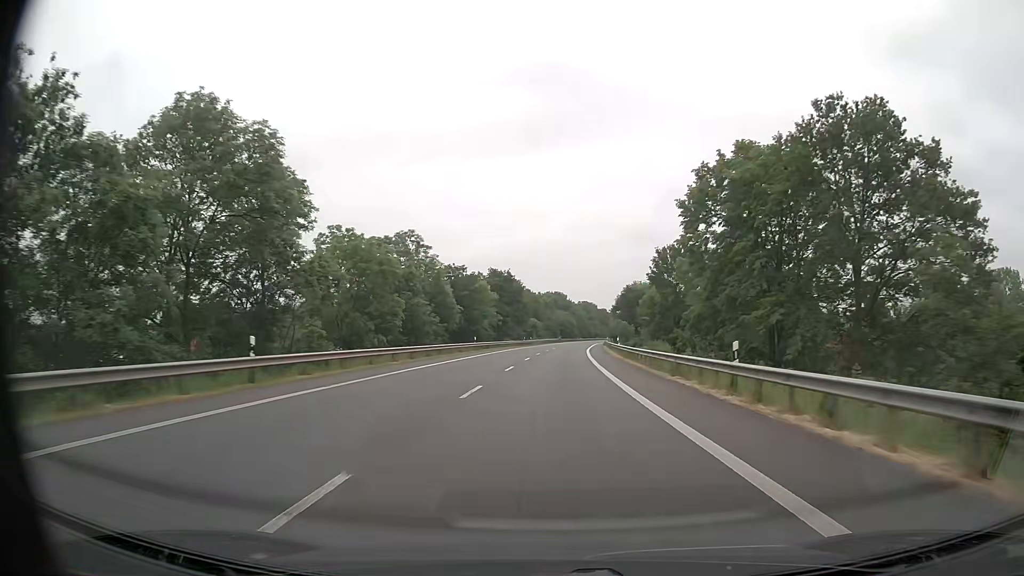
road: primary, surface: asphalt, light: Day
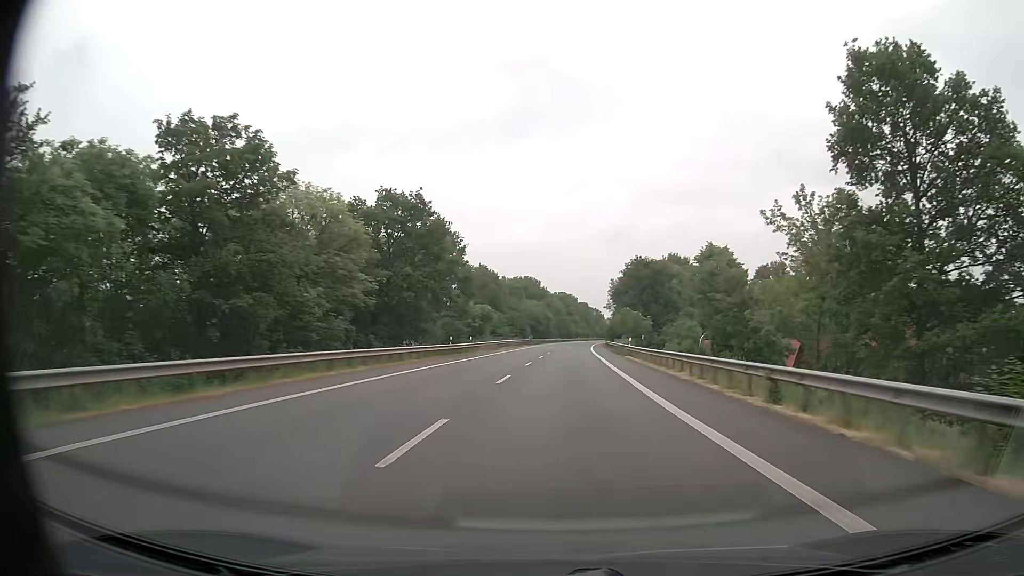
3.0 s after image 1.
(+1.3, +56.3) m; +2°
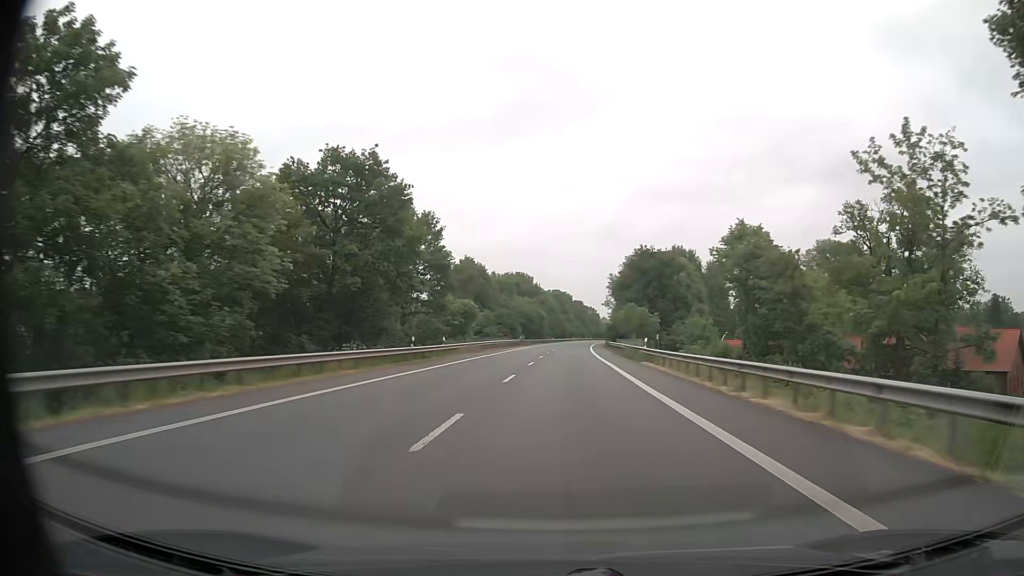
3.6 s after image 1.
(+0.1, +11.3) m; +1°
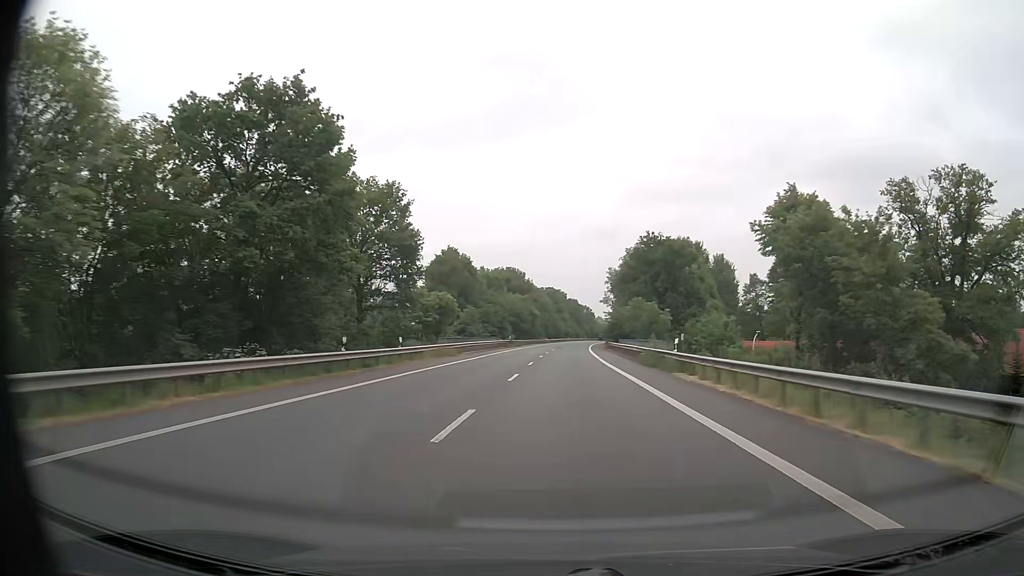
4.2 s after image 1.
(0.0, +11.3) m; +1°
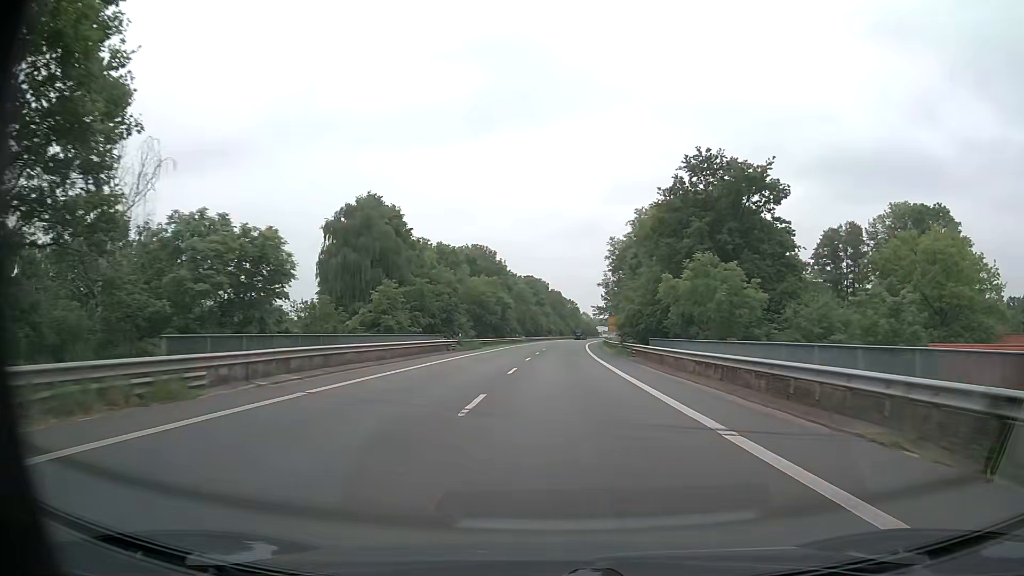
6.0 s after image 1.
(+0.4, +33.9) m; +2°
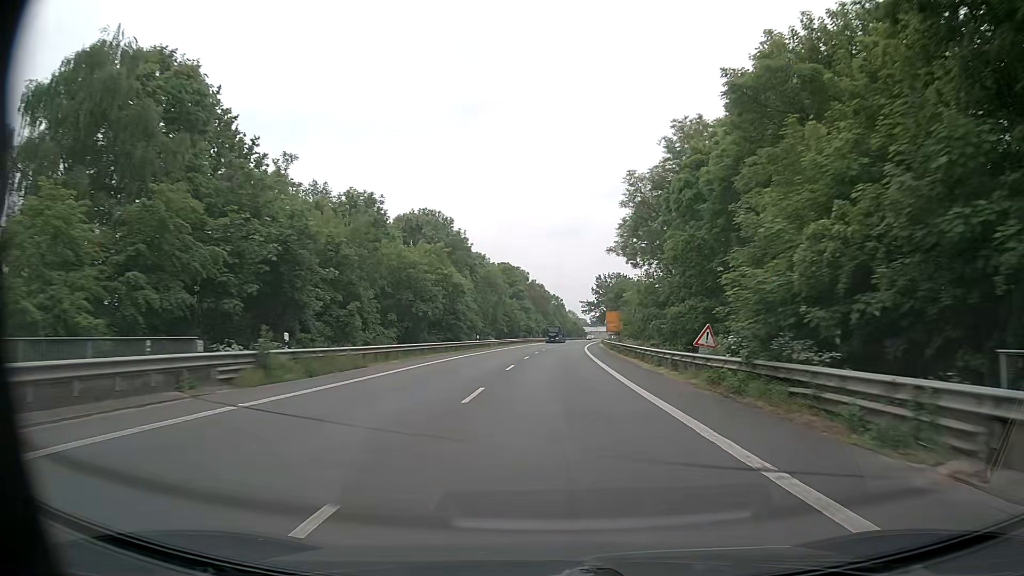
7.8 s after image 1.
(+0.4, +33.9) m; +2°
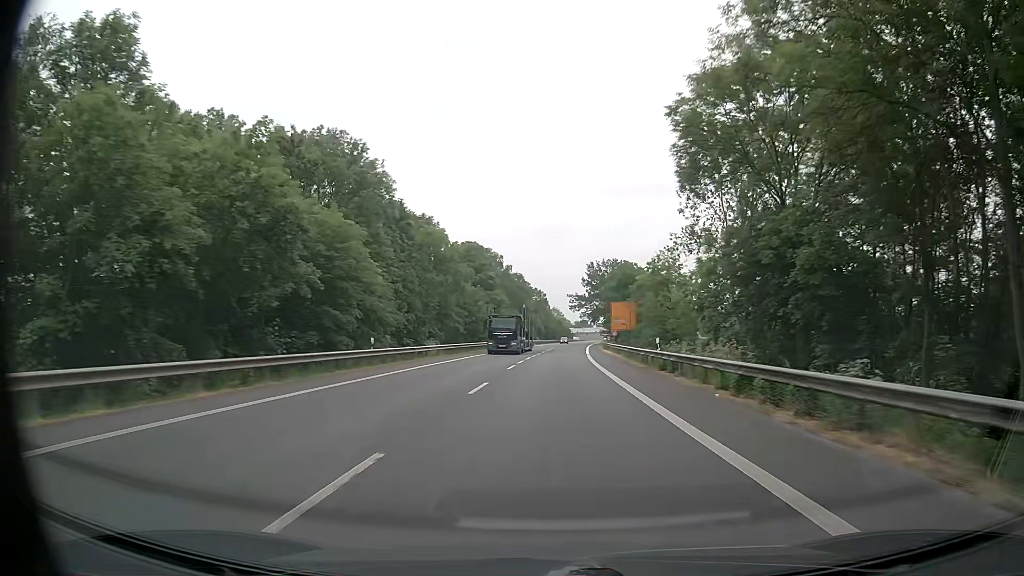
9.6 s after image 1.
(+0.4, +34.0) m; +2°
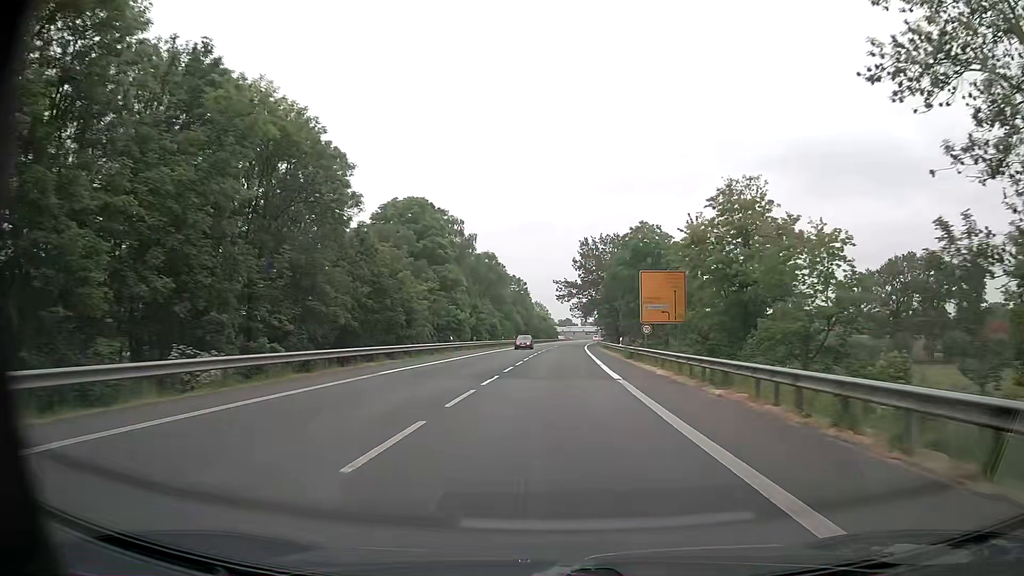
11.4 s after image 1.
(+0.4, +34.0) m; +1°
(0, +10) (0, +20) (+1, +30) (+1, +40) (+1, +50) (+2, +60) (+2, +70) (+3, +80) (+3, +90) (+4, +100) m
